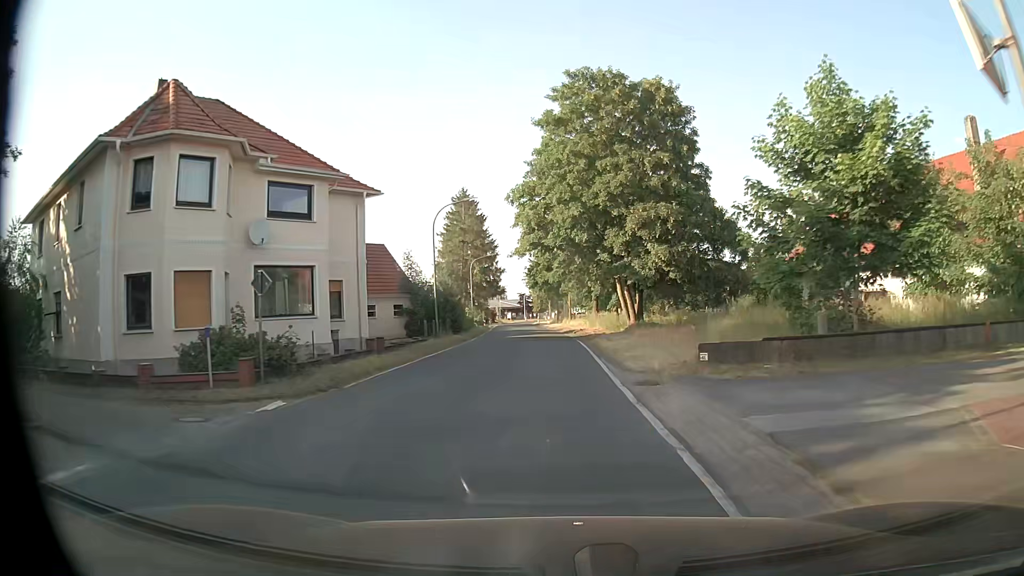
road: secondary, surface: asphalt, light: Day
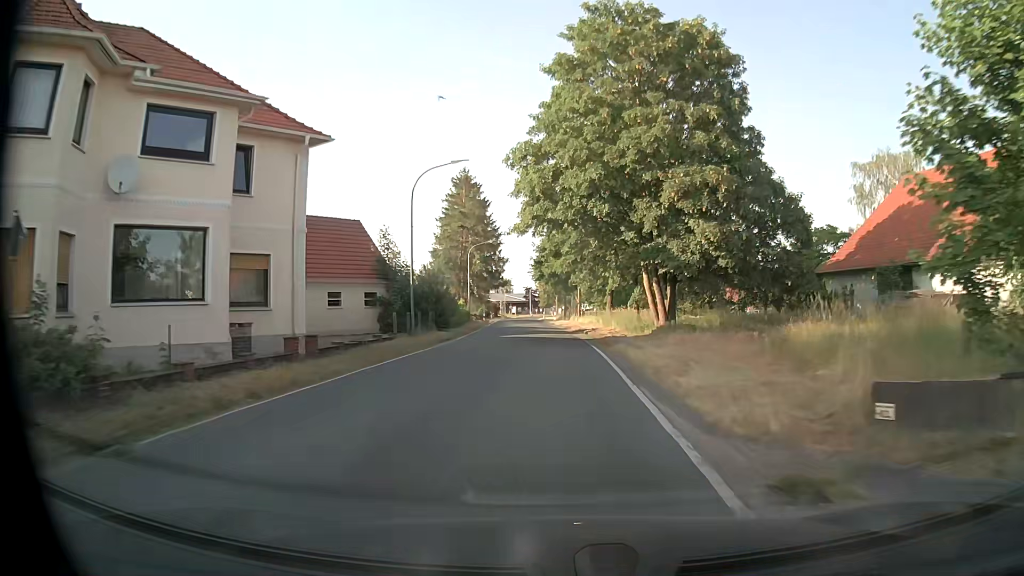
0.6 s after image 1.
(-0.1, +8.0) m; -1°
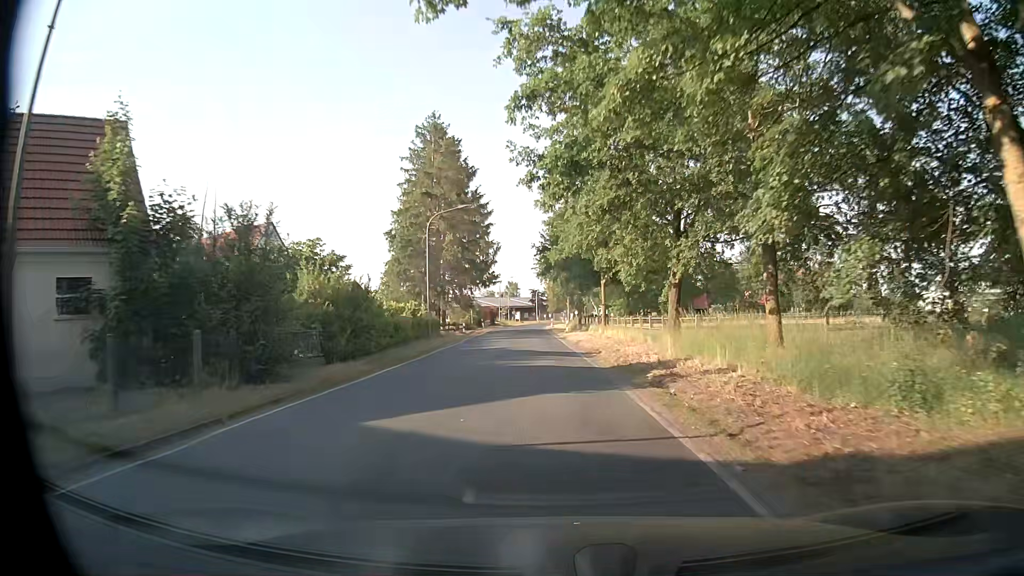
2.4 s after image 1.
(0.0, +23.6) m; 0°
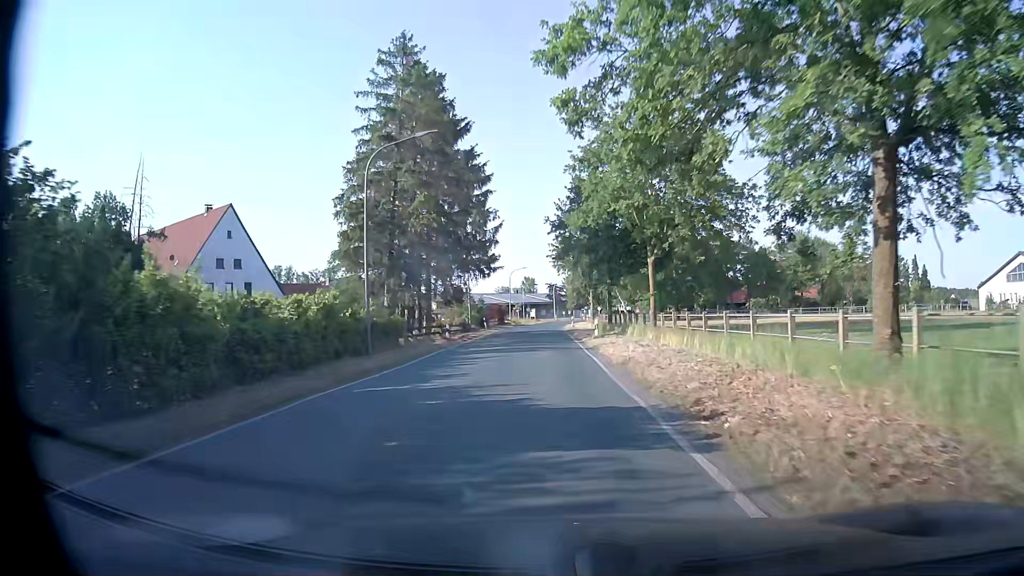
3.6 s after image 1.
(-0.2, +15.7) m; -1°
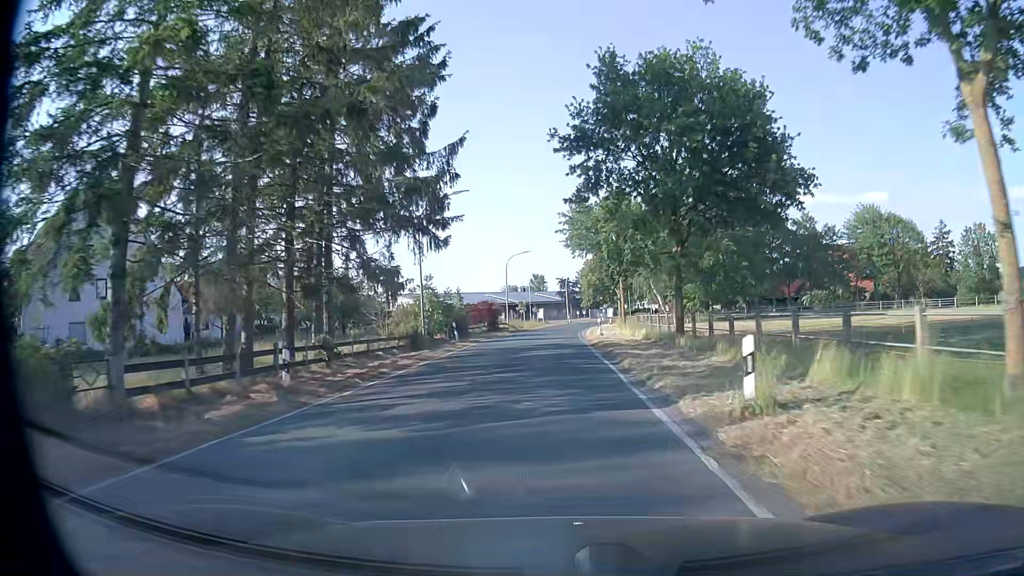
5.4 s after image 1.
(-0.5, +23.7) m; -2°
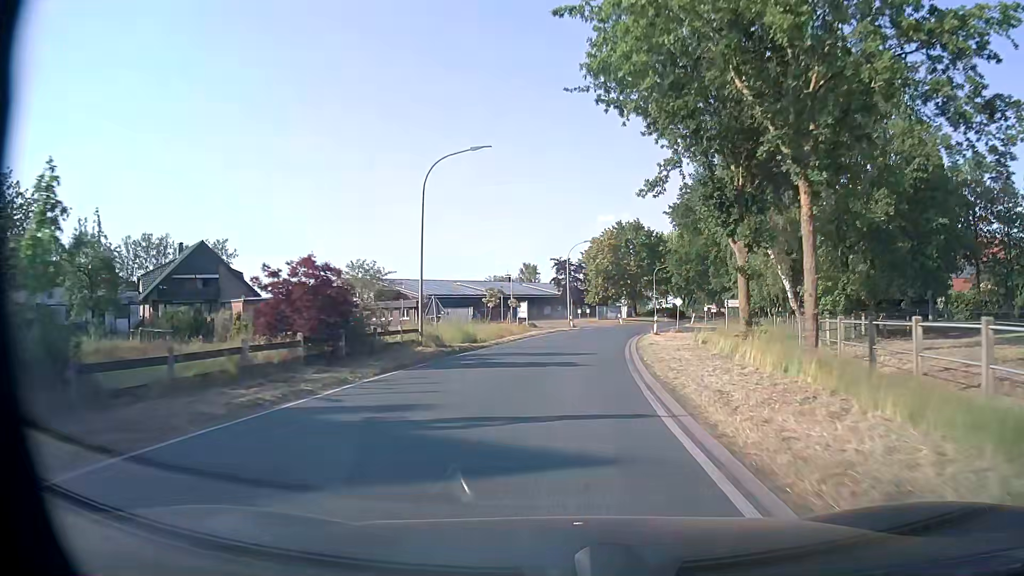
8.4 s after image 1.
(0.0, +39.9) m; +1°
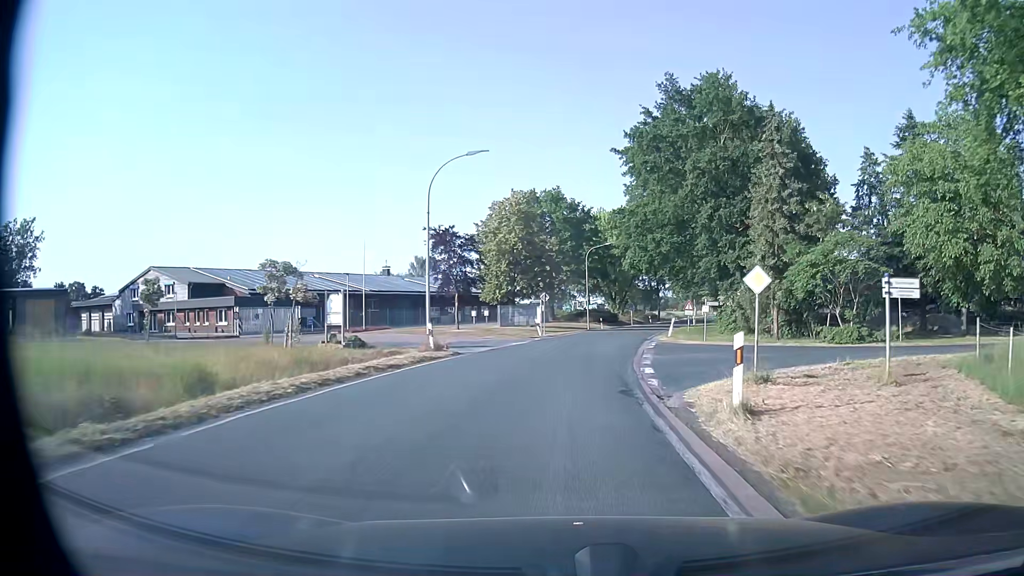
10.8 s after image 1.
(+1.8, +31.9) m; +8°
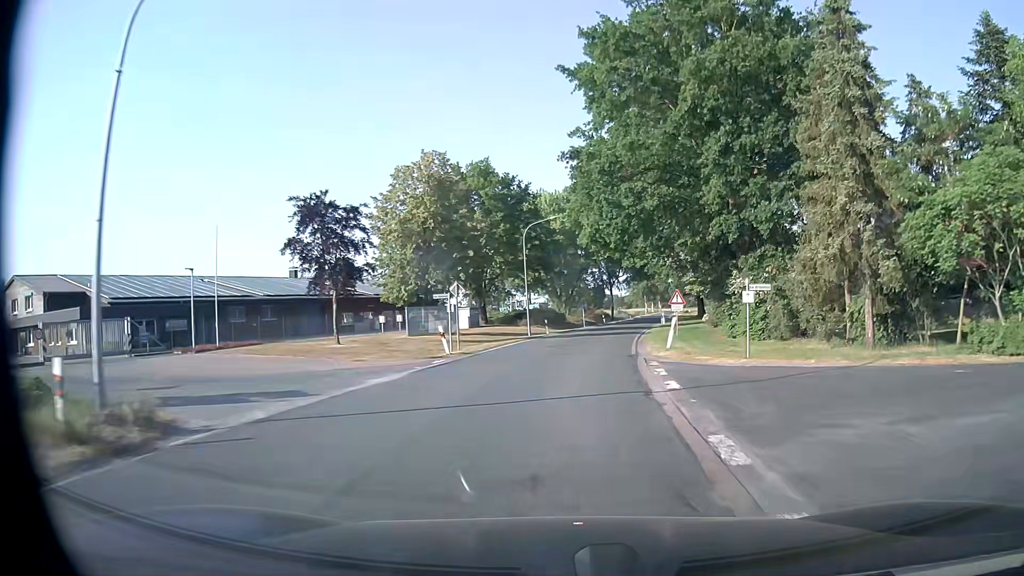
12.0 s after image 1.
(+0.7, +16.5) m; +5°
(0, +10) (+1, +20) (+2, +30) (+4, +40) (+5, +50) (+7, +60) (+8, +69) (+10, +79) (+12, +89) (+14, +99) m
